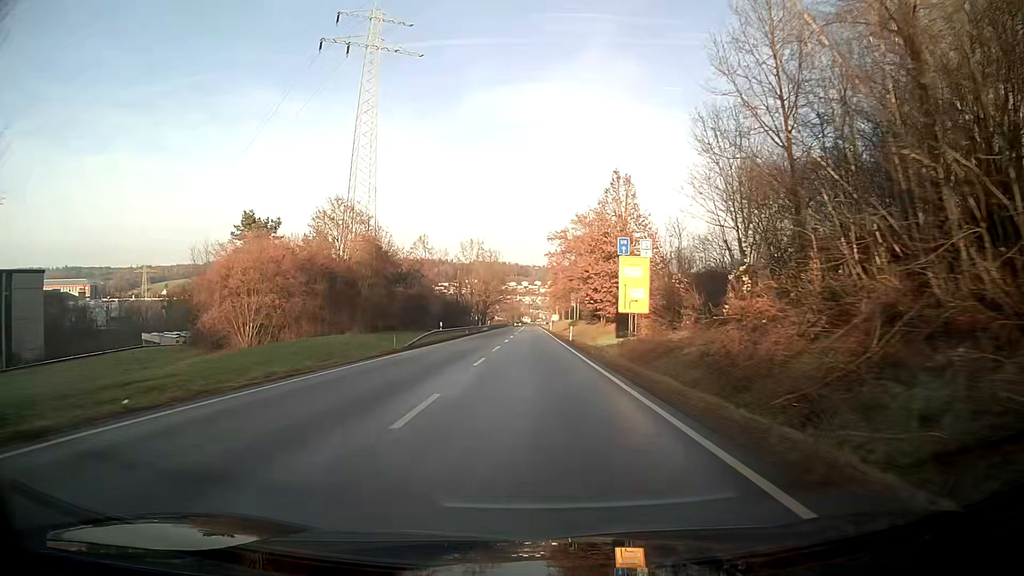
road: primary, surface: asphalt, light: Day
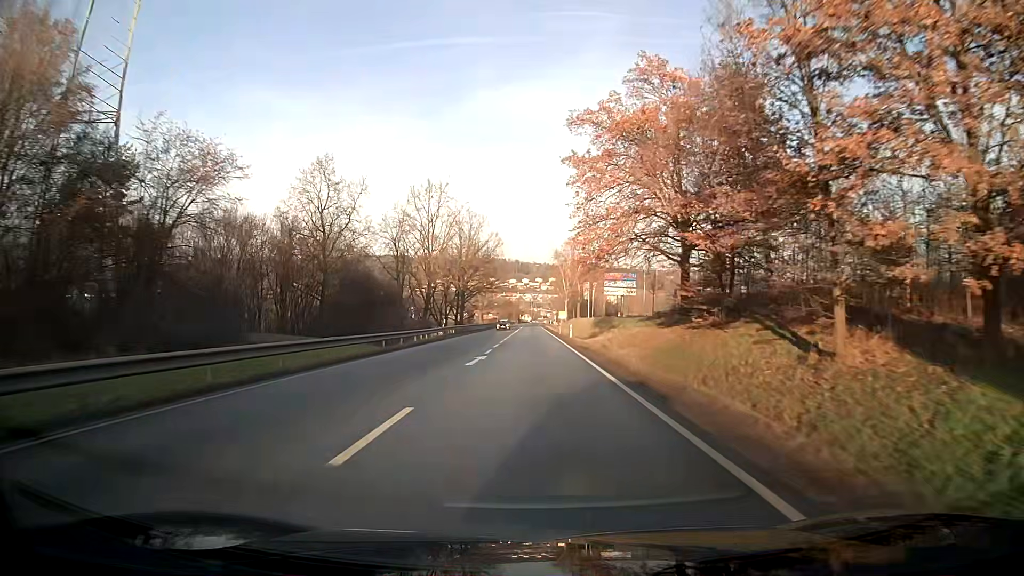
(-0.1, +50.2) m; 0°
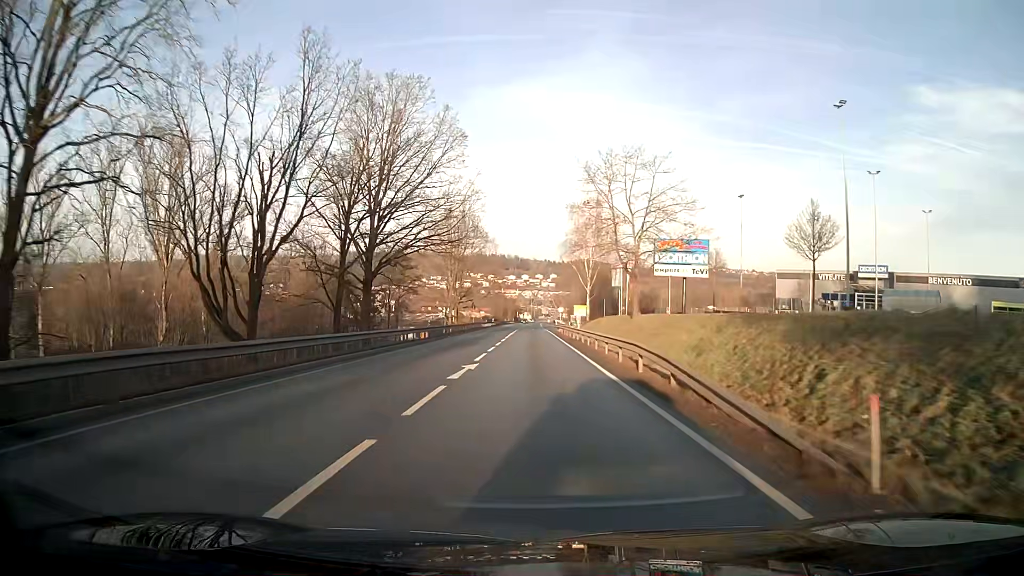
(0.0, +58.5) m; 0°
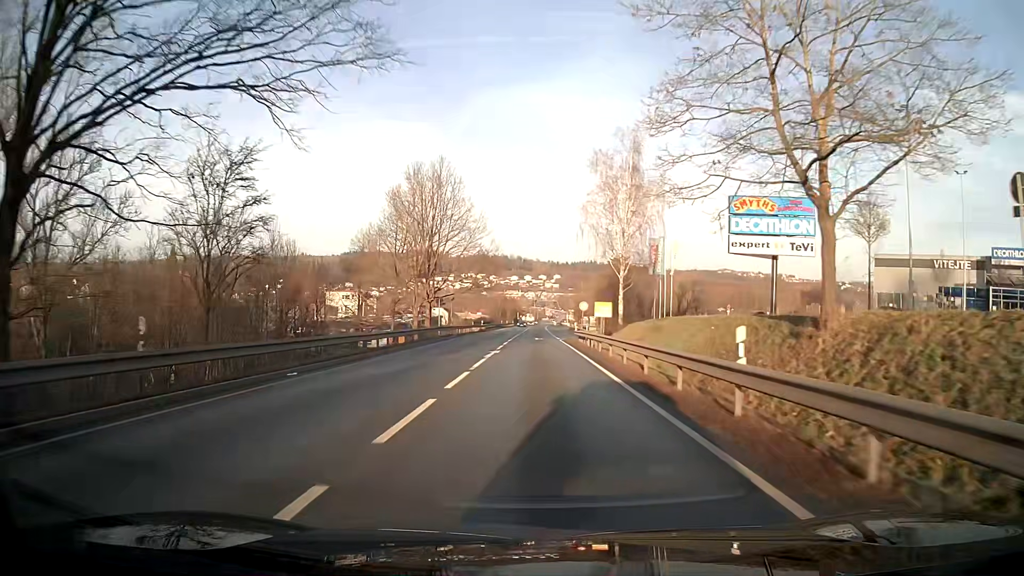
(0.0, +32.0) m; 0°
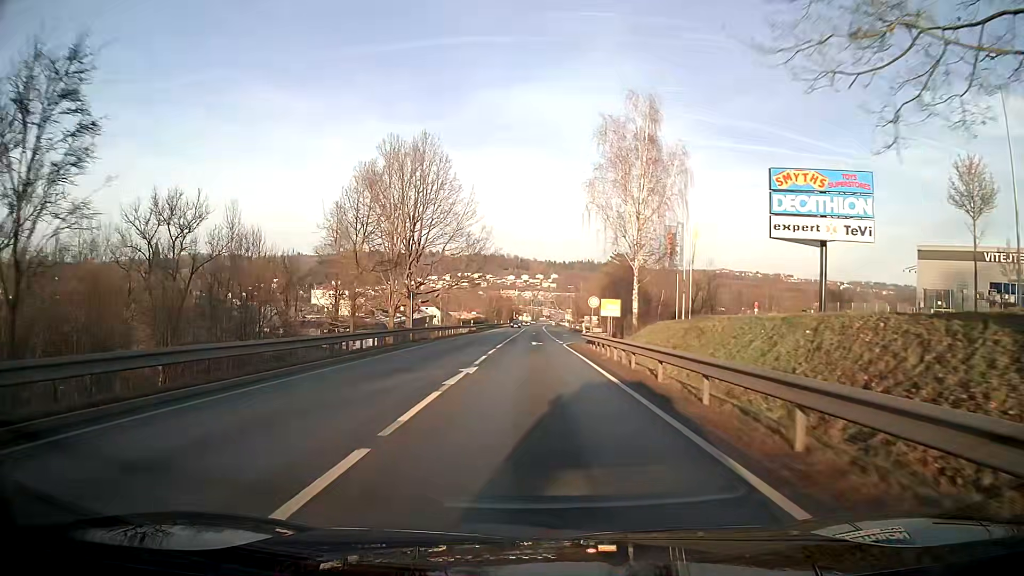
(0.0, +10.4) m; 0°
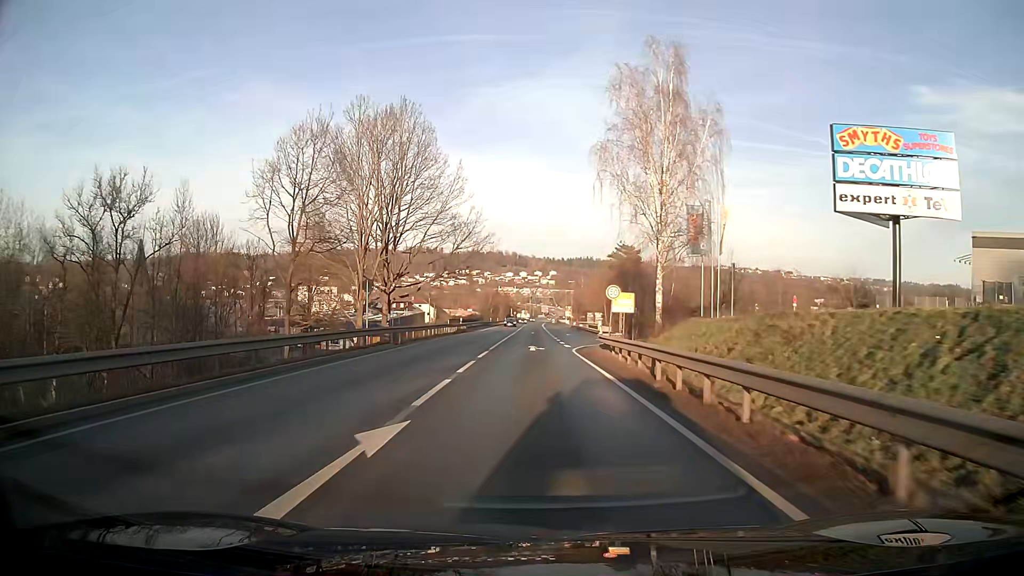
(0.0, +10.3) m; 0°
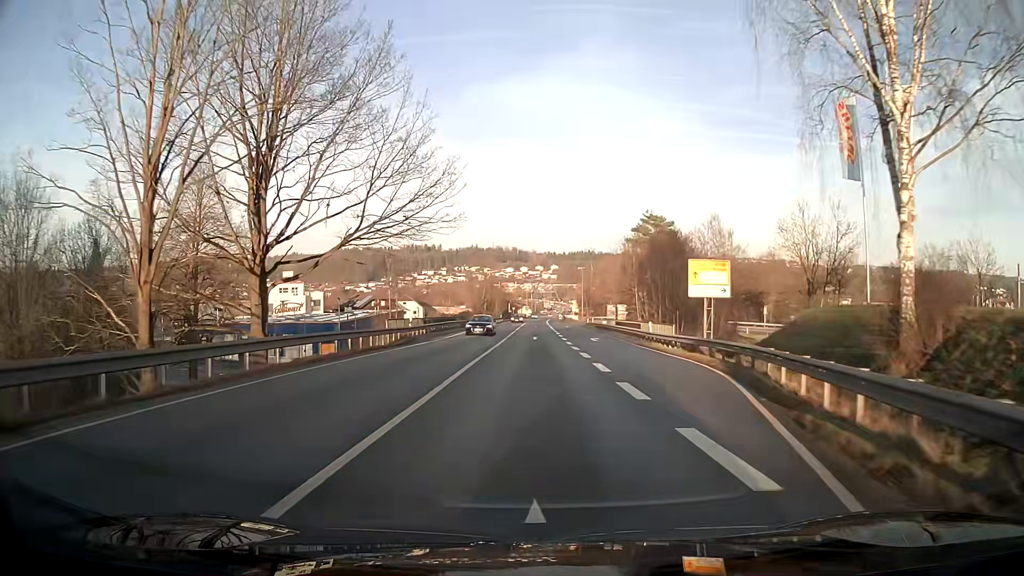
(+0.1, +28.2) m; 0°
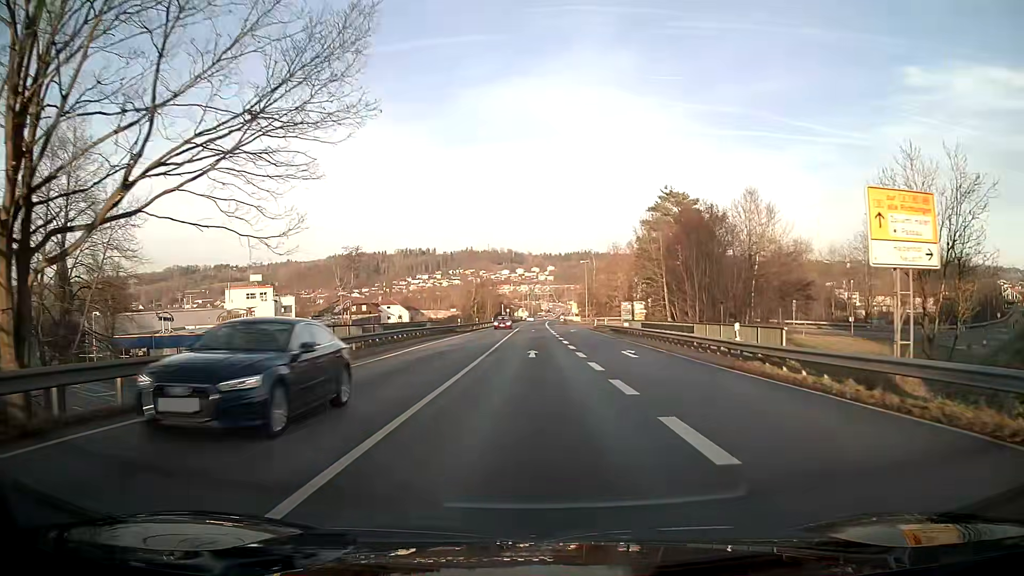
(0.0, +16.9) m; 0°
(0, +10) (0, +20) (0, +30) (0, +40) (0, +50) (0, +60) (0, +70) (0, +80) (0, +90) (0, +100) m
